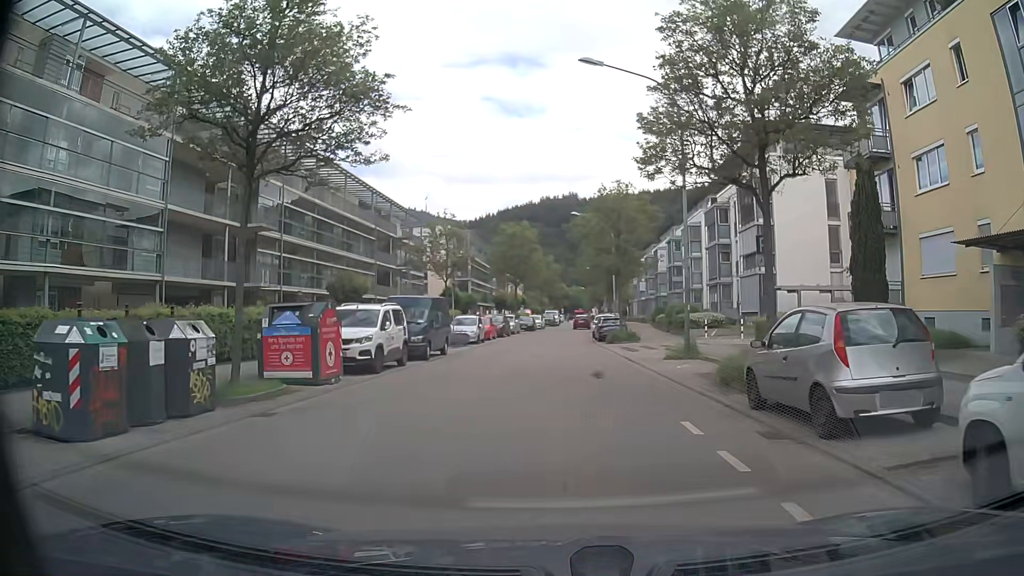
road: unclassified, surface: asphalt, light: Day
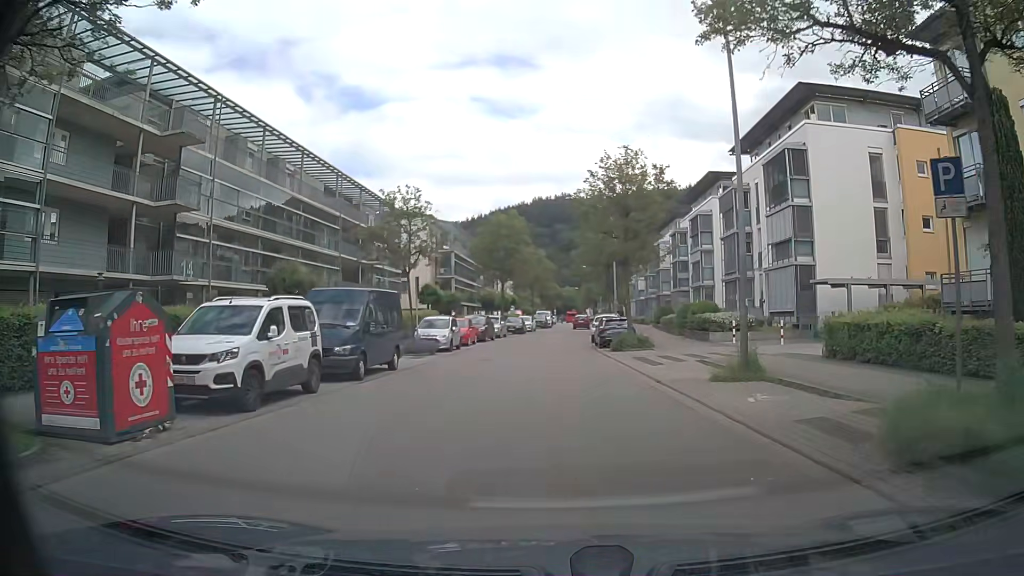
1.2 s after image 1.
(+0.1, +7.3) m; 0°
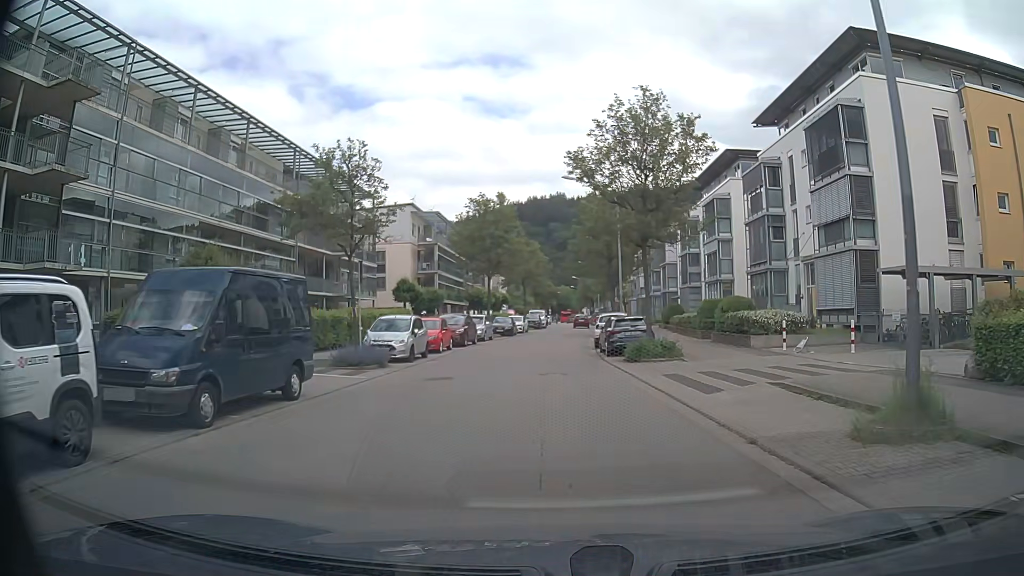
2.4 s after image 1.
(+0.1, +7.4) m; +1°
(0, +10) (0, +20) (0, +30) (+1, +40) (+2, +50) (+2, +60) (+3, +70) (+3, +80) (+4, +90) (+4, +100) m
